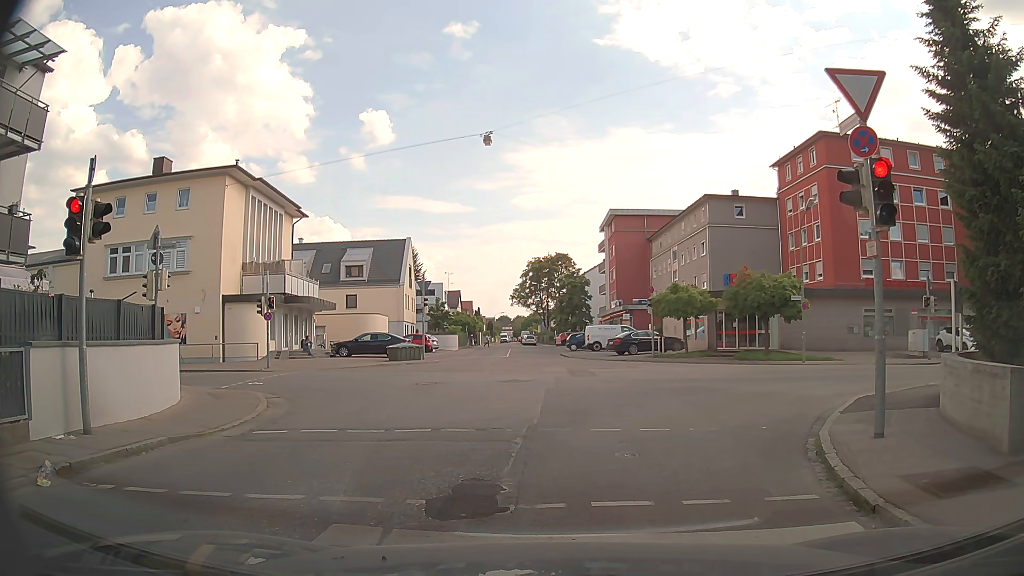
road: unclassified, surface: asphalt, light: Day
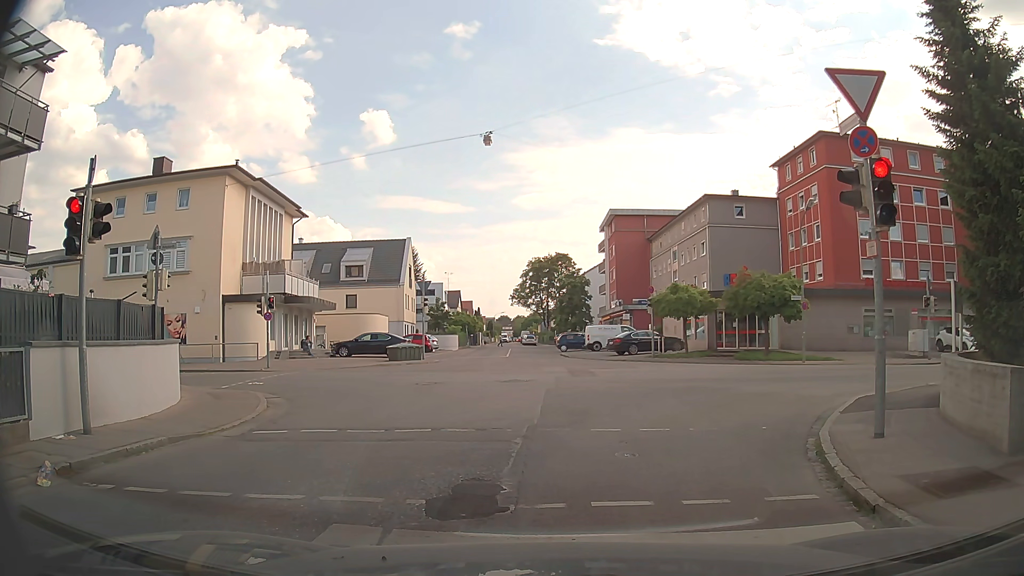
(0.0, 0.0) m; 0°
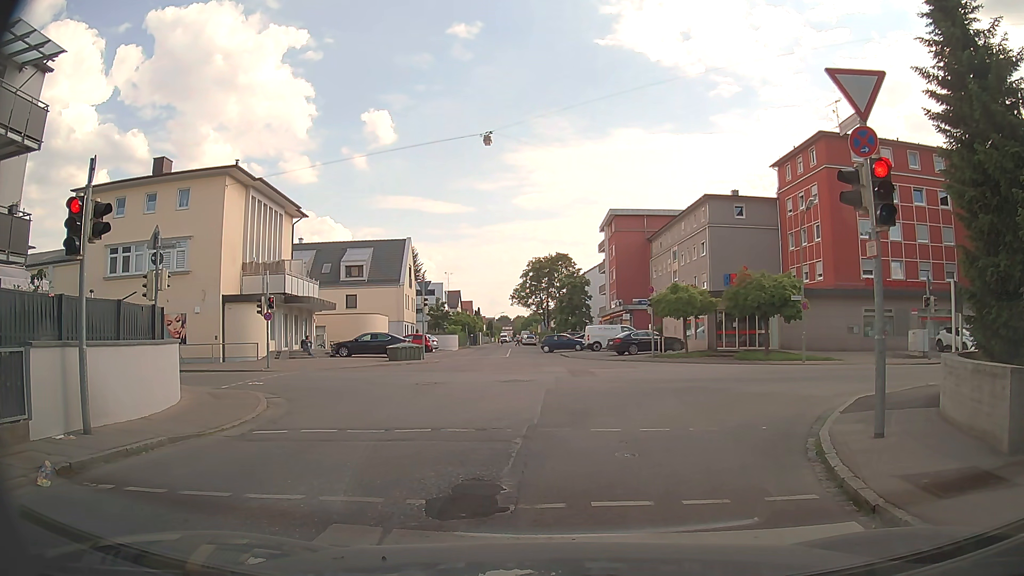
(0.0, 0.0) m; 0°
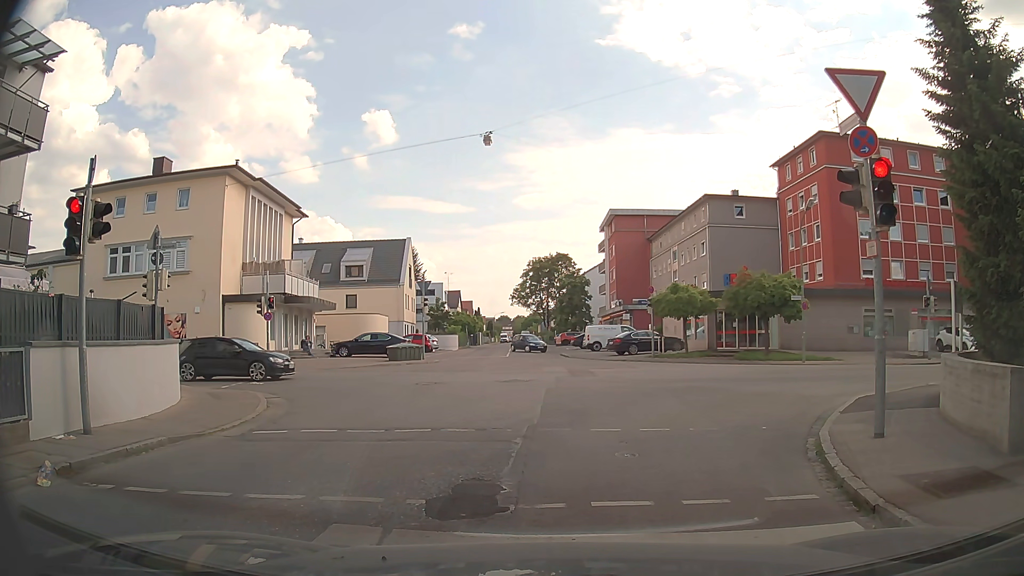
(0.0, 0.0) m; 0°
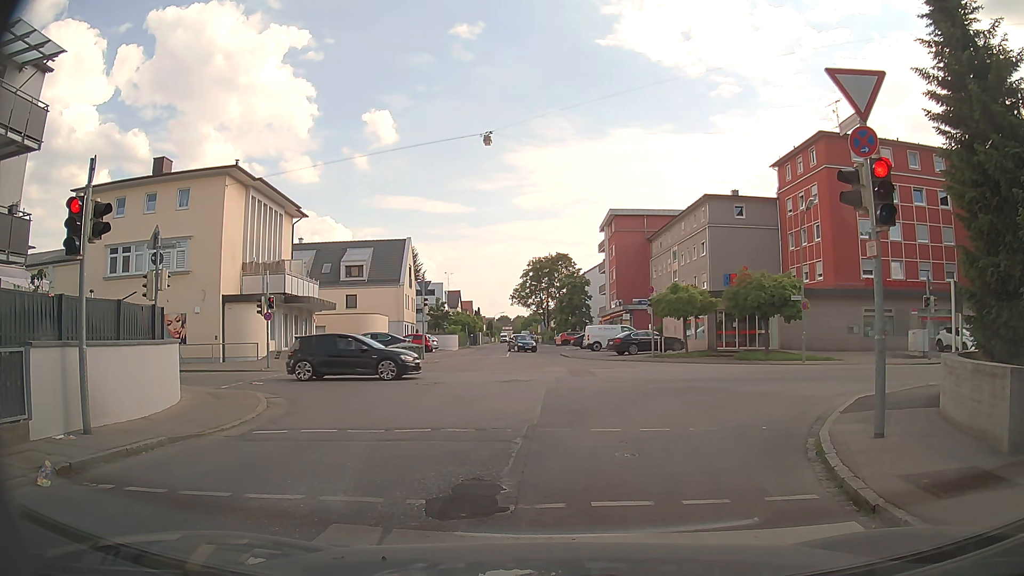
(0.0, 0.0) m; 0°
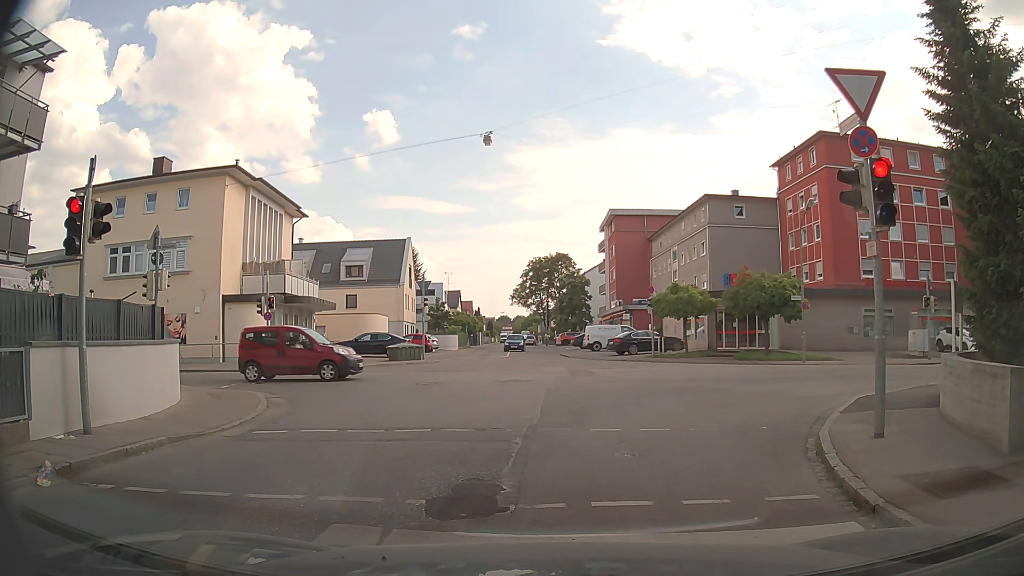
(0.0, 0.0) m; 0°
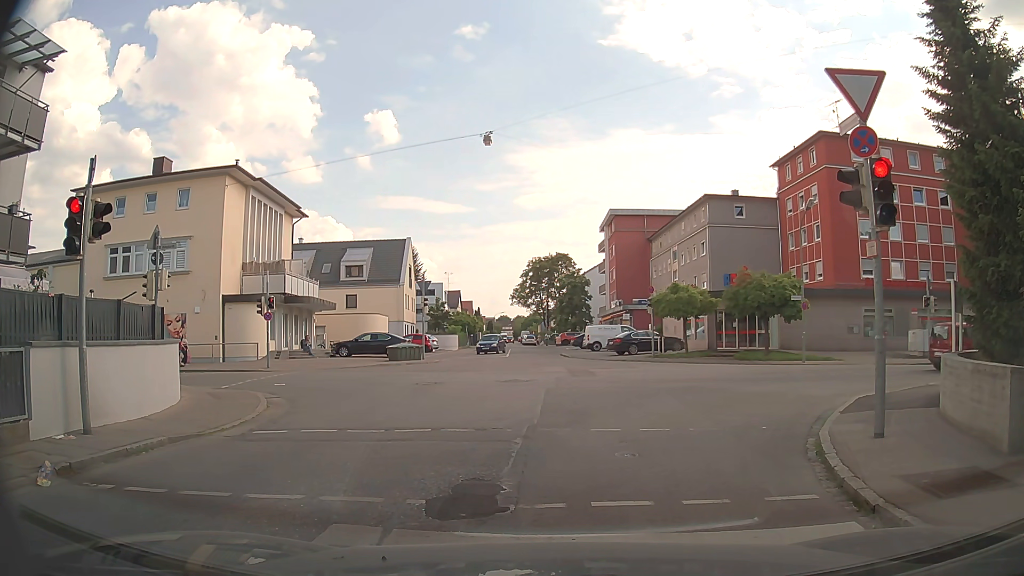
(0.0, 0.0) m; 0°
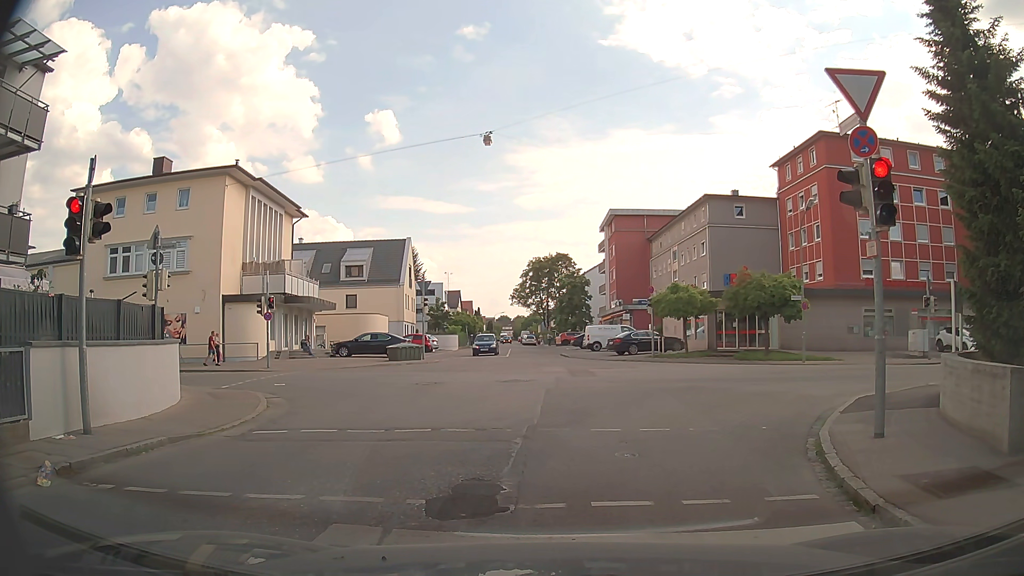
(0.0, 0.0) m; 0°
(0, +10) (0, +20) (0, +30) (-1, +40) (-1, +50) (-2, +60) (-2, +70) (-4, +80) (-5, +90) (-6, +100) m
